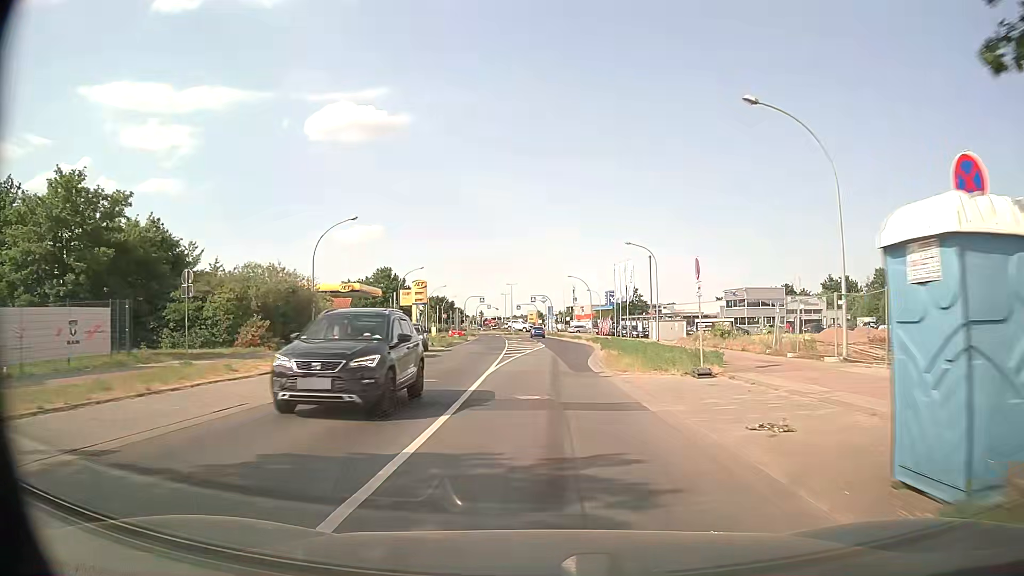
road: tertiary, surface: asphalt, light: Day
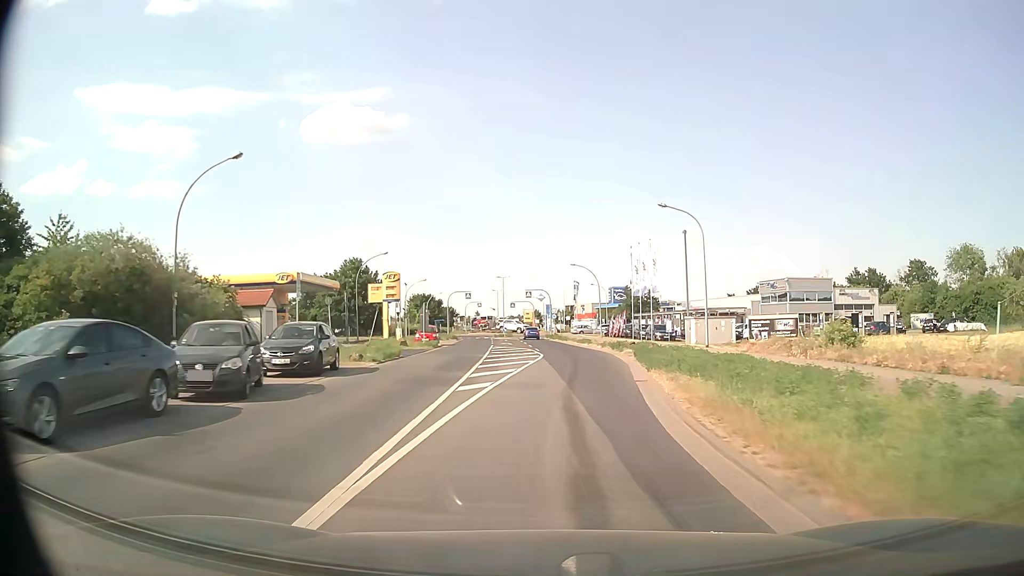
(0.0, +16.3) m; 0°
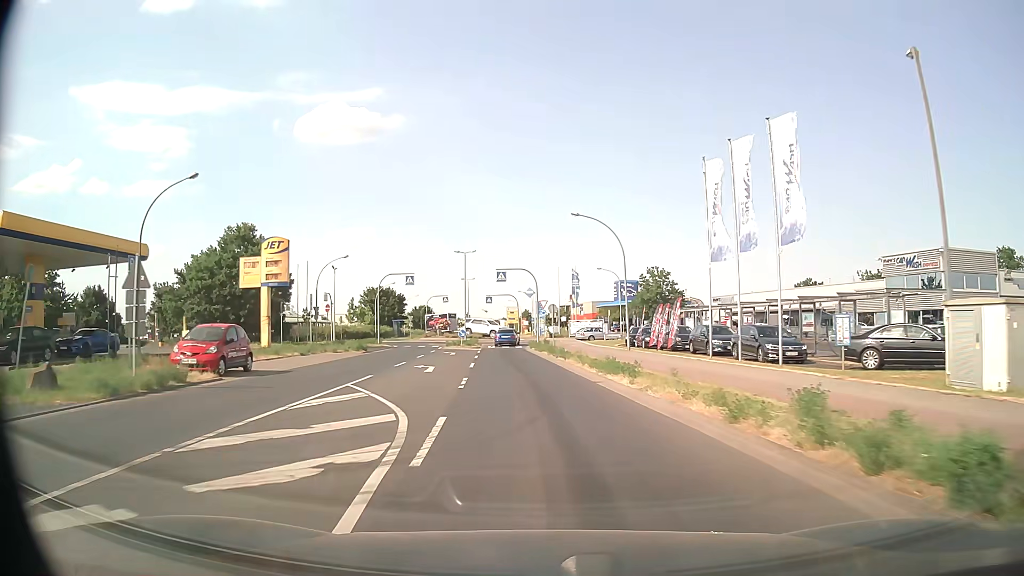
(+1.0, +32.1) m; +1°
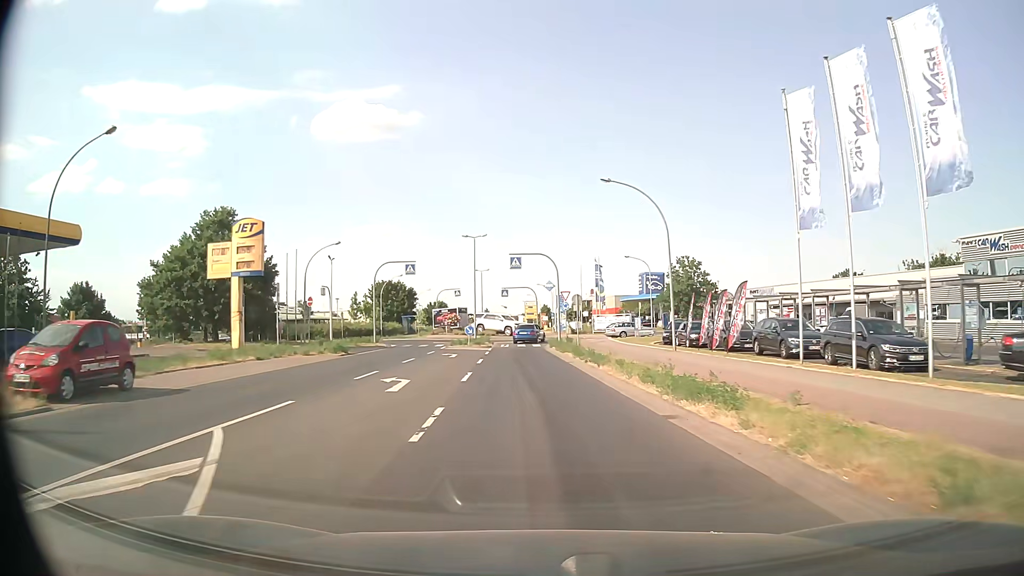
(-0.1, +7.8) m; -2°
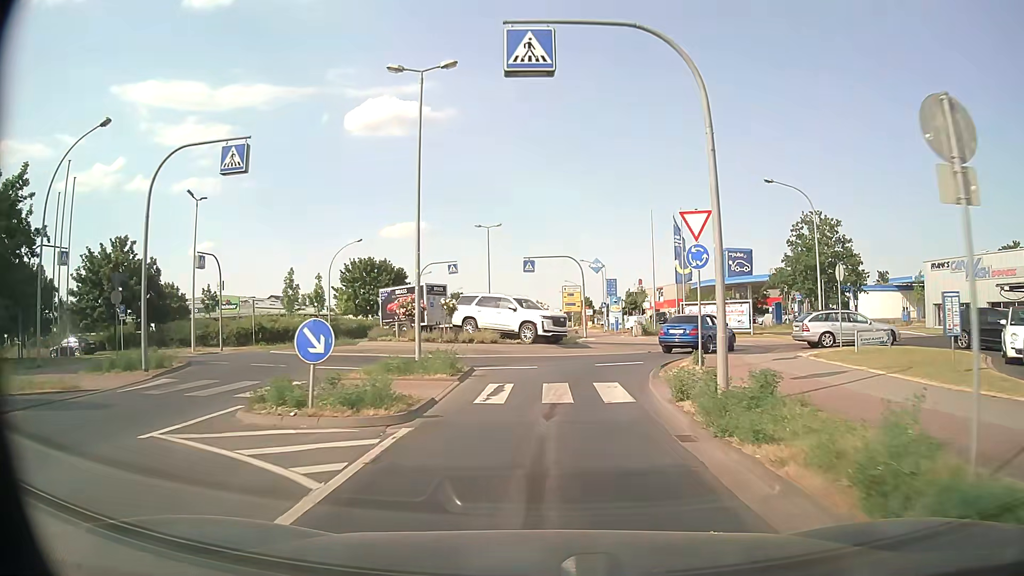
(-1.0, +33.1) m; -3°
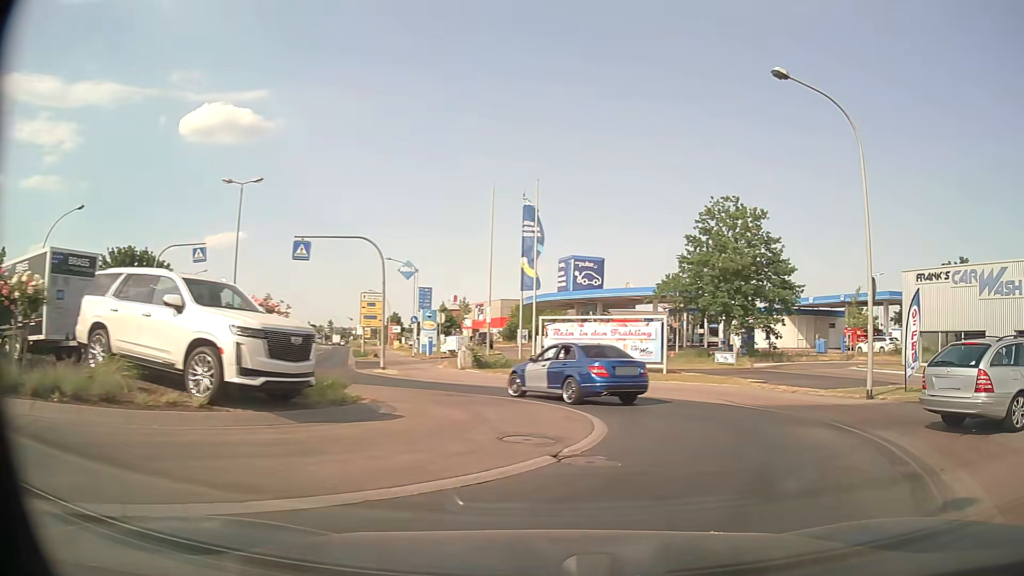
(+1.1, +17.6) m; +16°
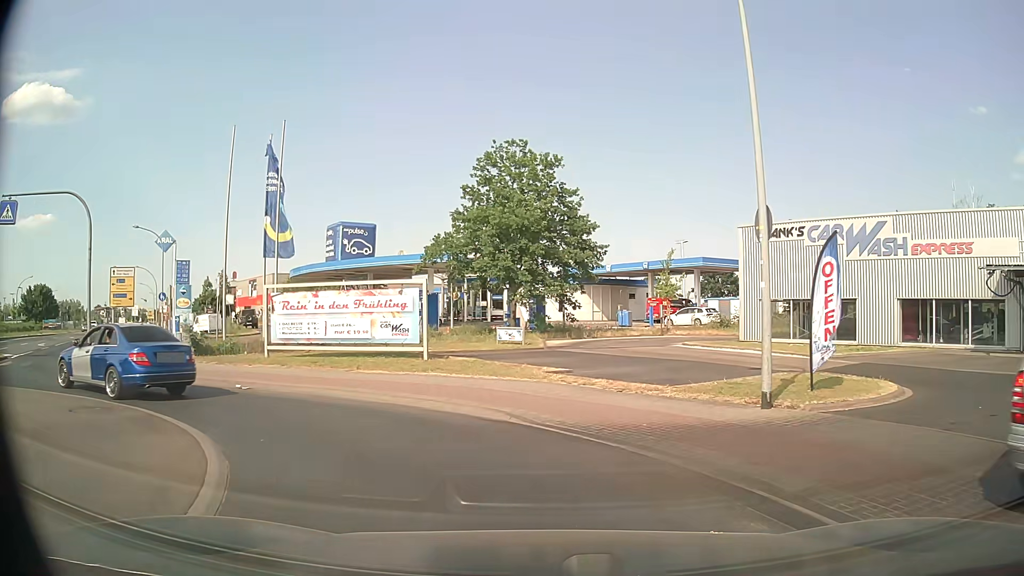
(+1.4, +6.8) m; +19°
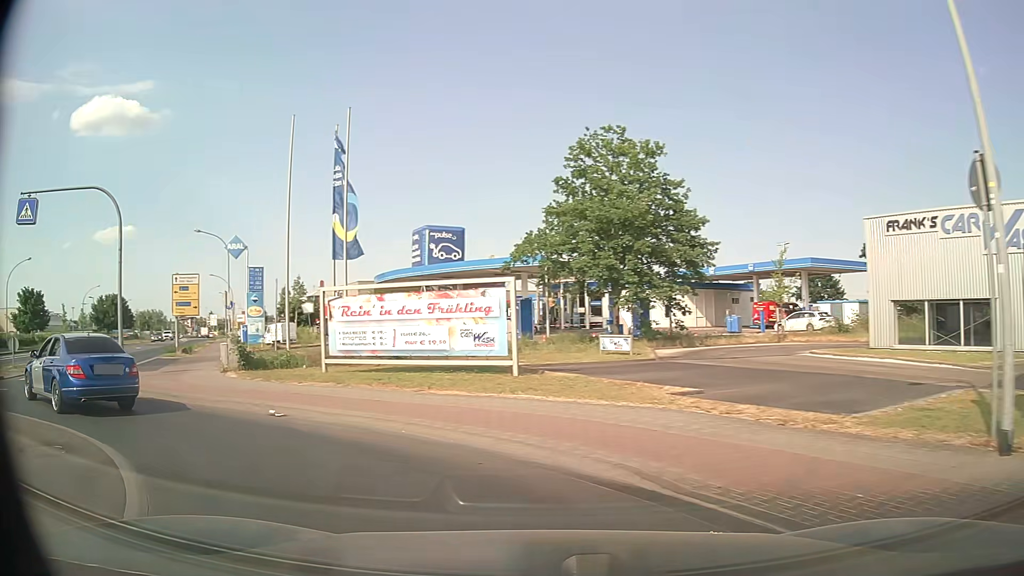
(-0.2, +3.5) m; -8°
(-4, +9) (-13, +12) (-21, +7) (-27, -2) (-35, -7) (-44, -13) (-52, -18) (-61, -22) (-70, -26) (-79, -31) m
